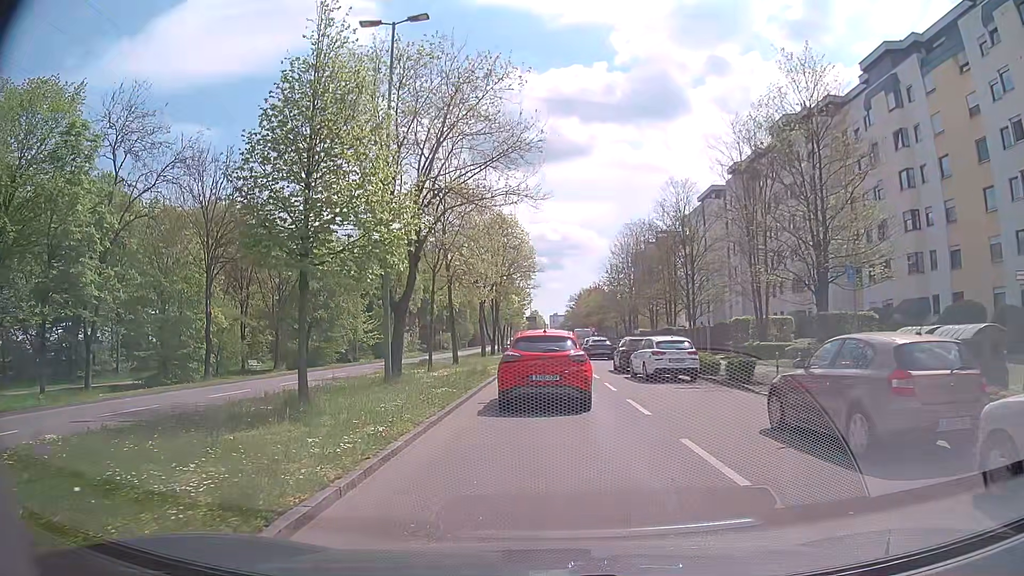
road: tertiary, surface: asphalt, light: Day
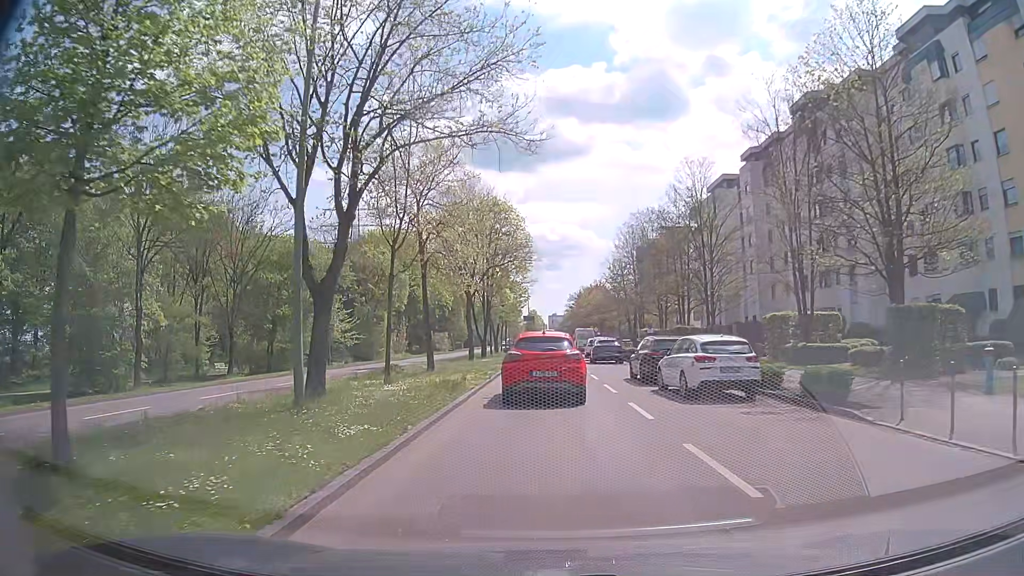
(0.0, +6.8) m; 0°
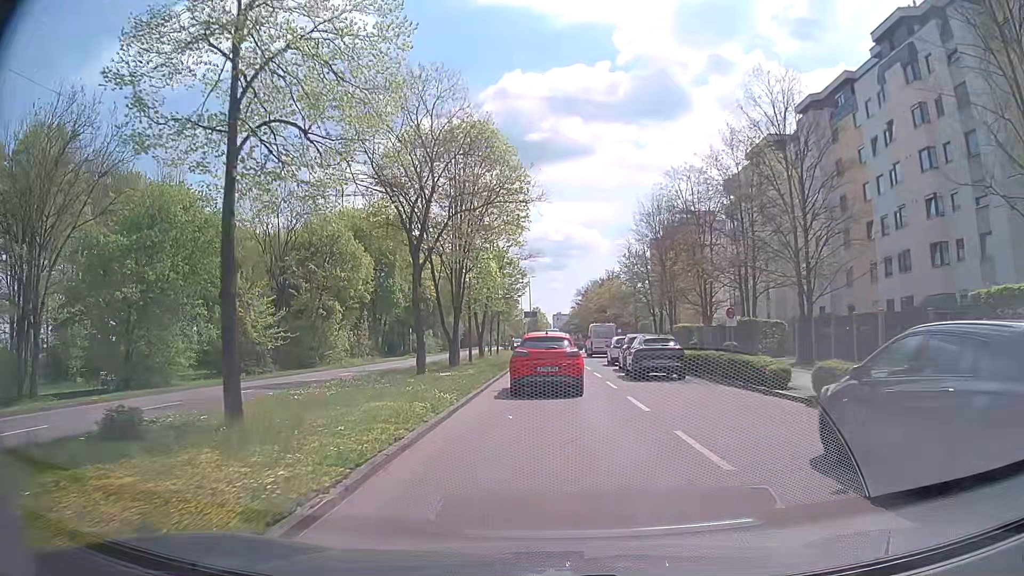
(0.0, +17.3) m; 0°
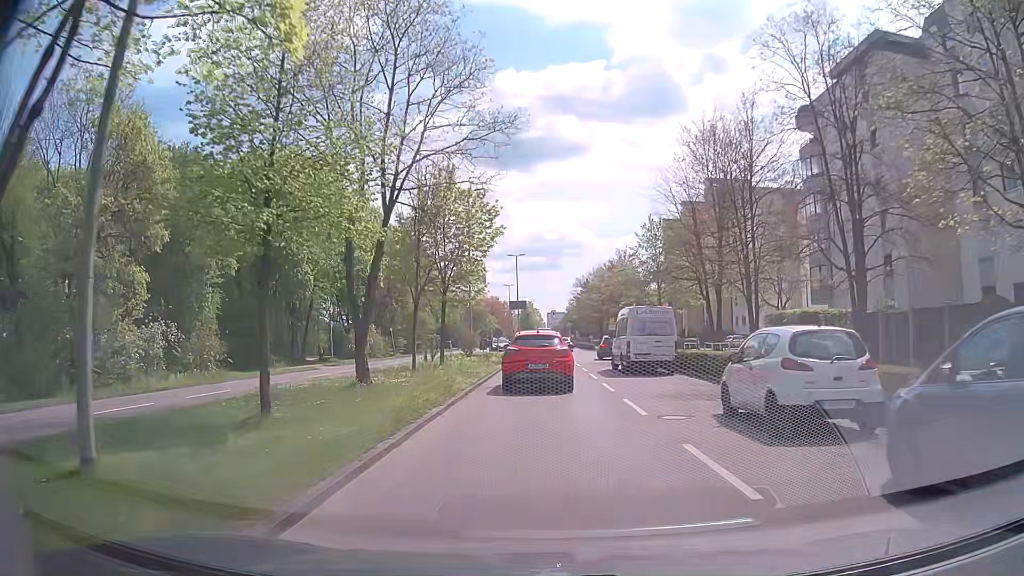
(0.0, +26.2) m; 0°
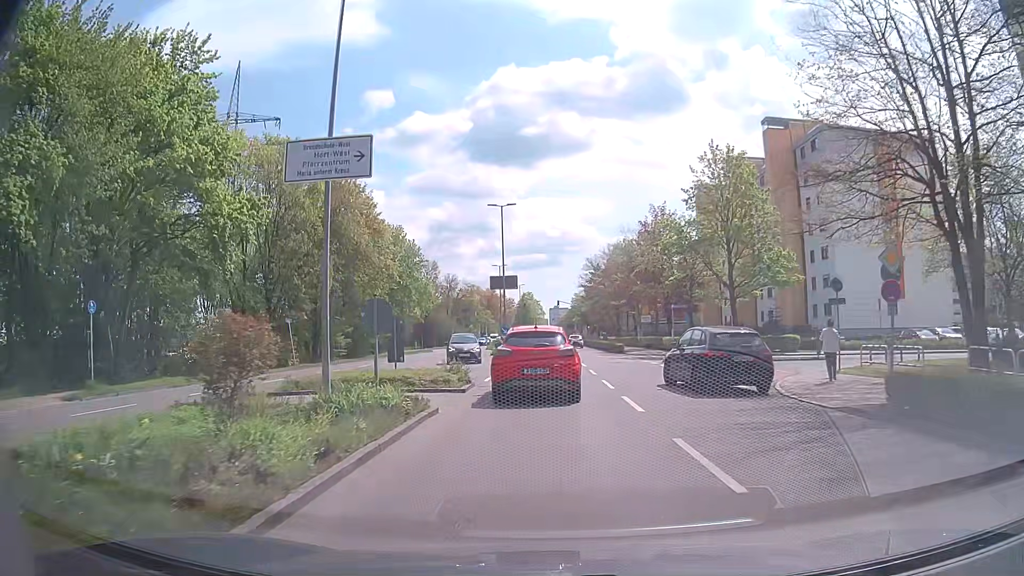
(0.0, +28.5) m; 0°
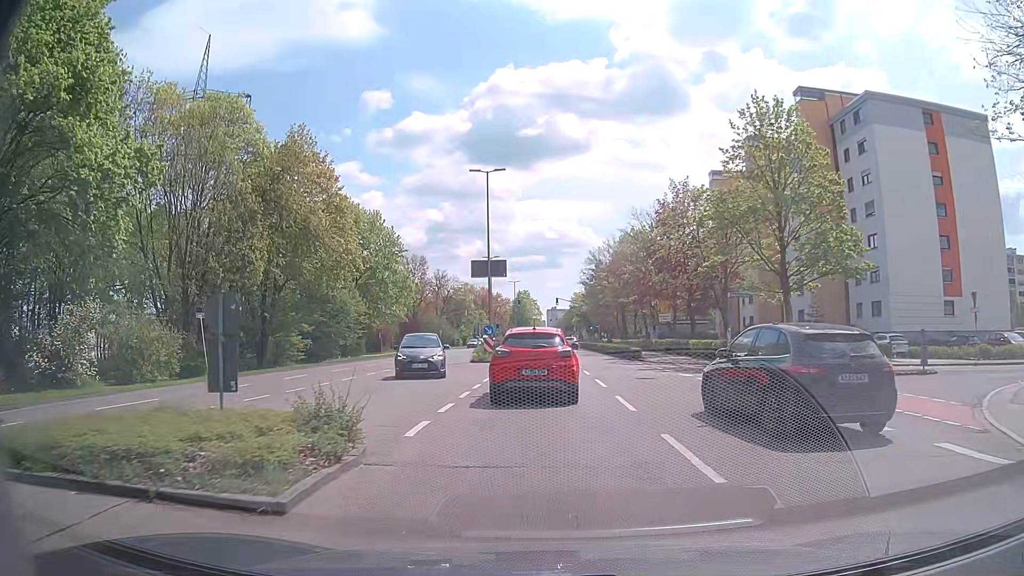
(0.0, +10.8) m; 0°
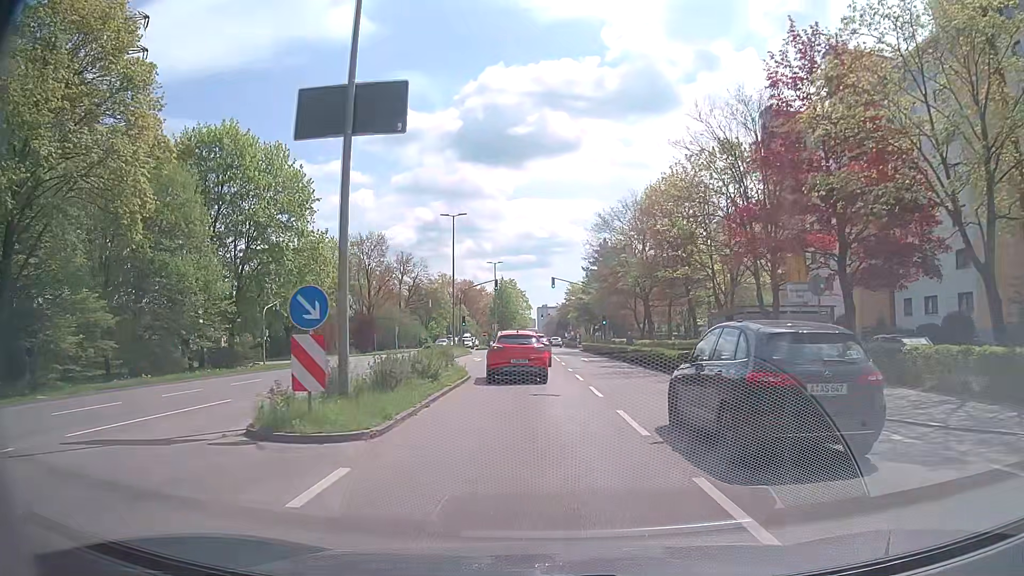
(0.0, +27.5) m; +1°
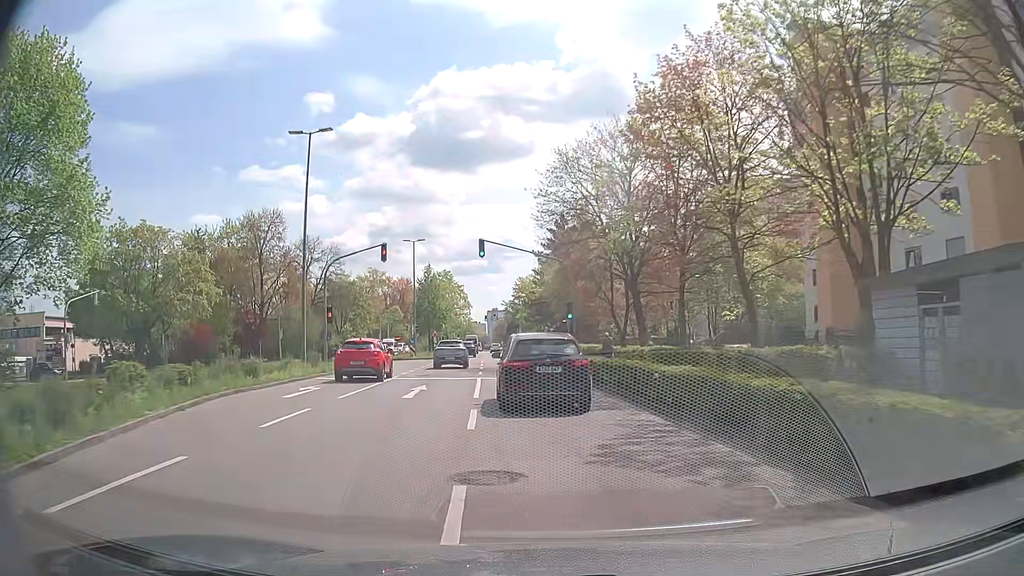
(+1.0, +23.6) m; +3°
(0, +10) (0, +20) (-1, +30) (-2, +40) (-3, +50) (-4, +60) (-5, +70) (-5, +80) (-6, +90) (-7, +100) m
